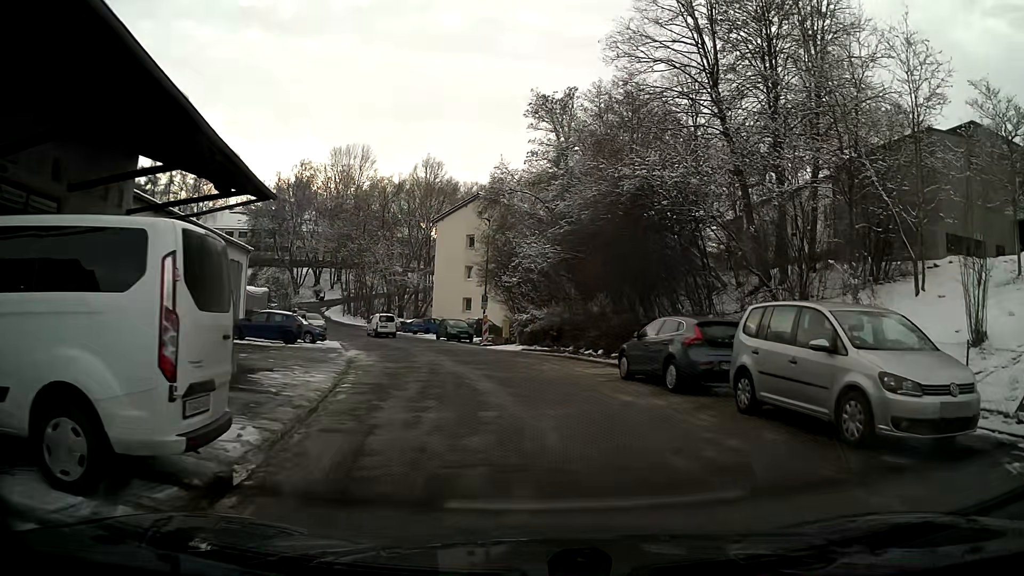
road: residential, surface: asphalt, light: Day
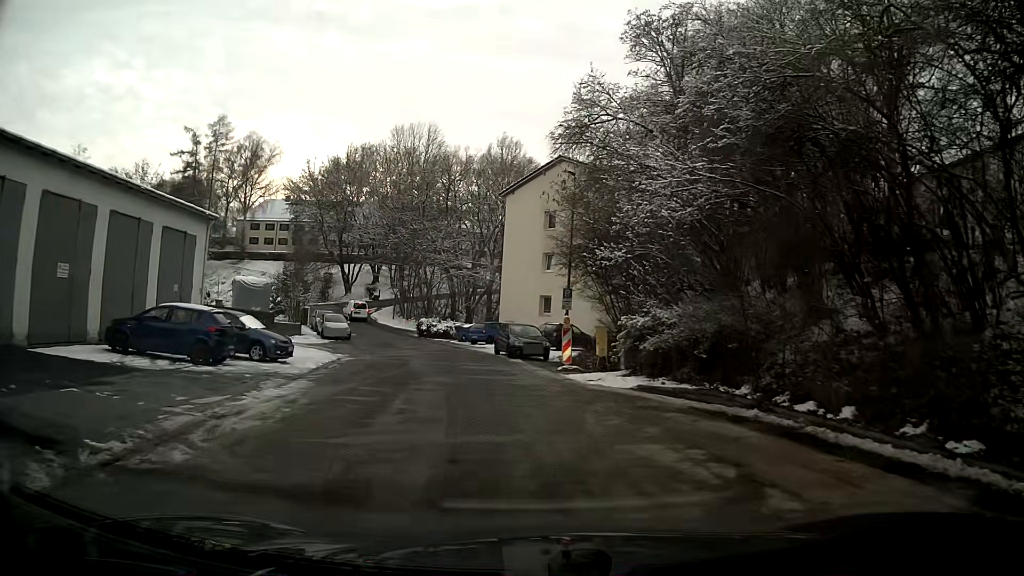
(-1.0, +15.5) m; -9°
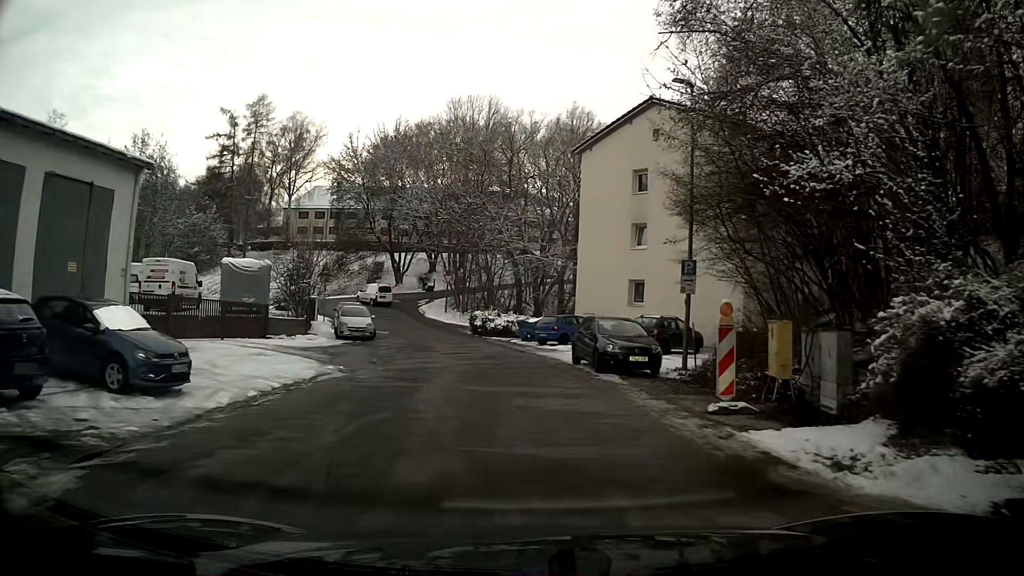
(-0.5, +10.8) m; -5°
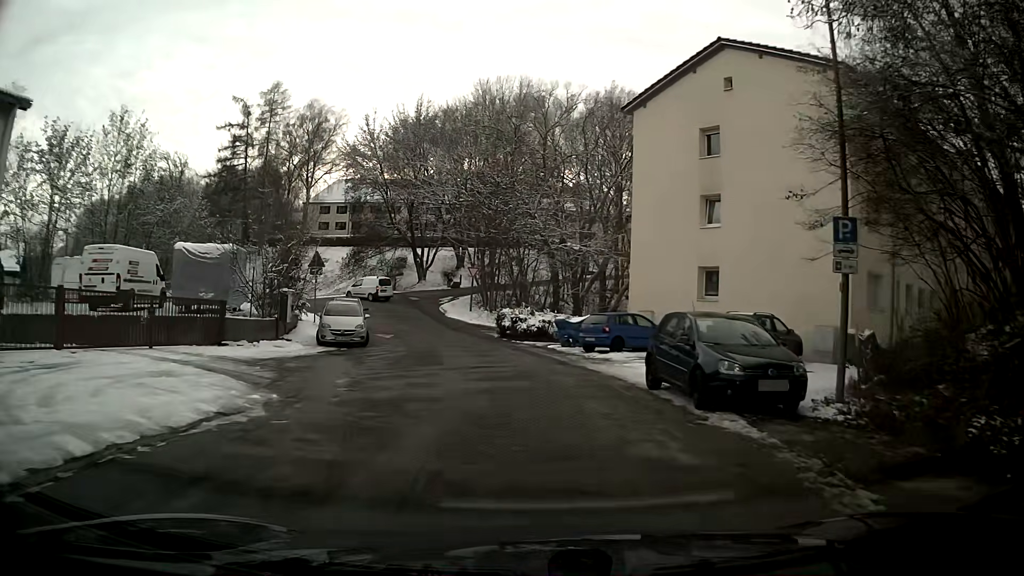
(-0.2, +7.6) m; -3°
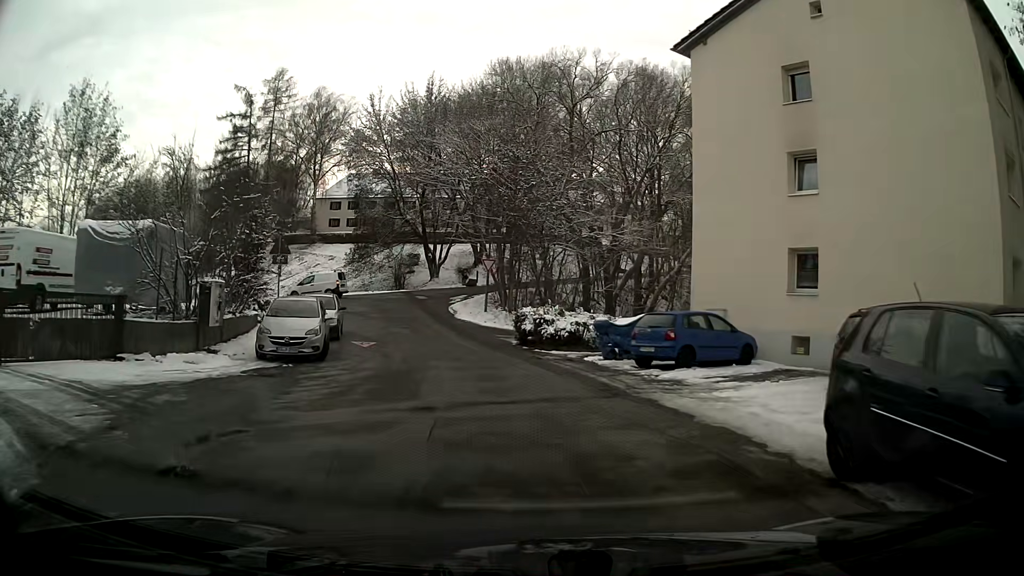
(-0.1, +7.3) m; -2°
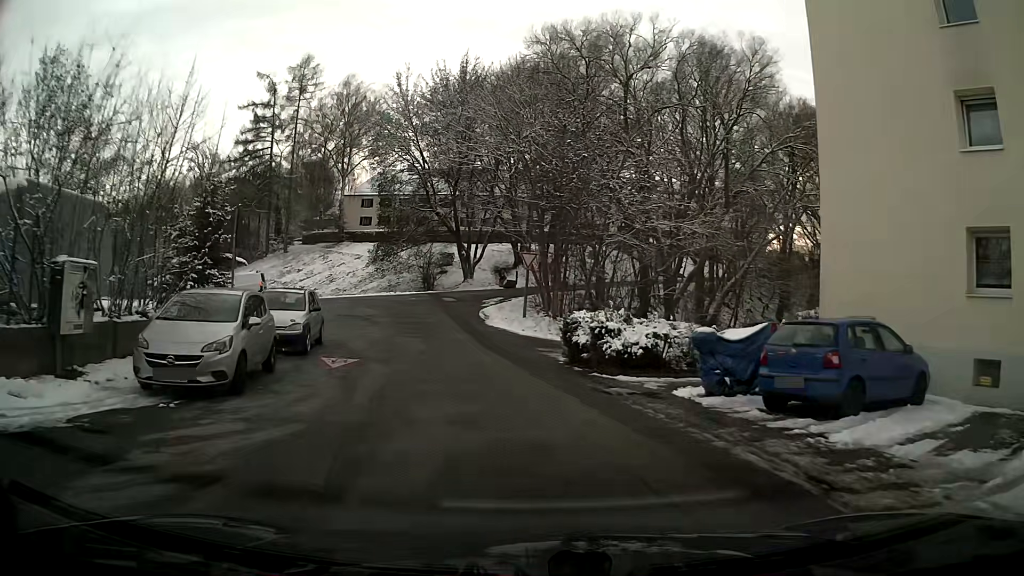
(-0.2, +7.0) m; -3°
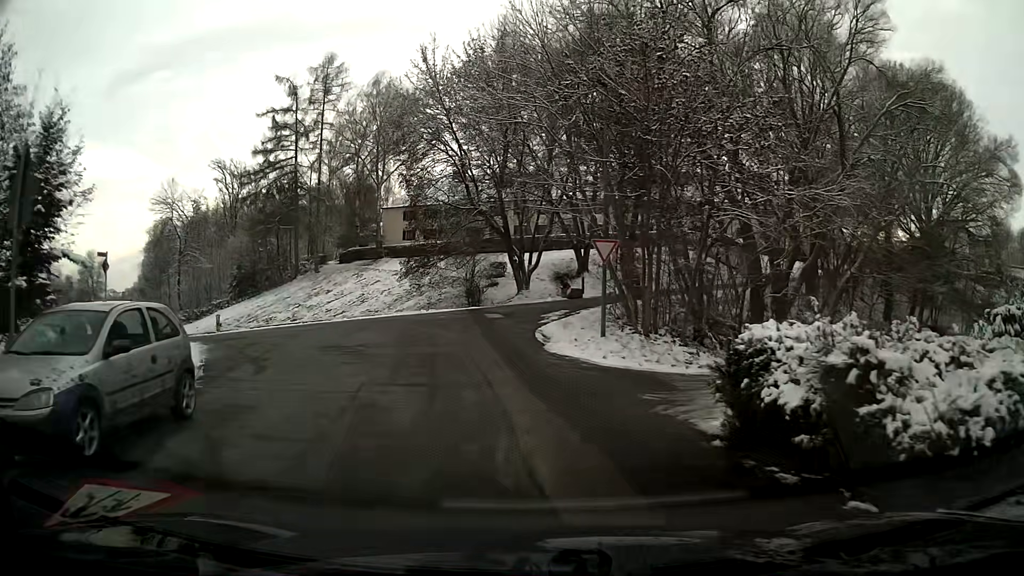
(-0.5, +10.1) m; -5°
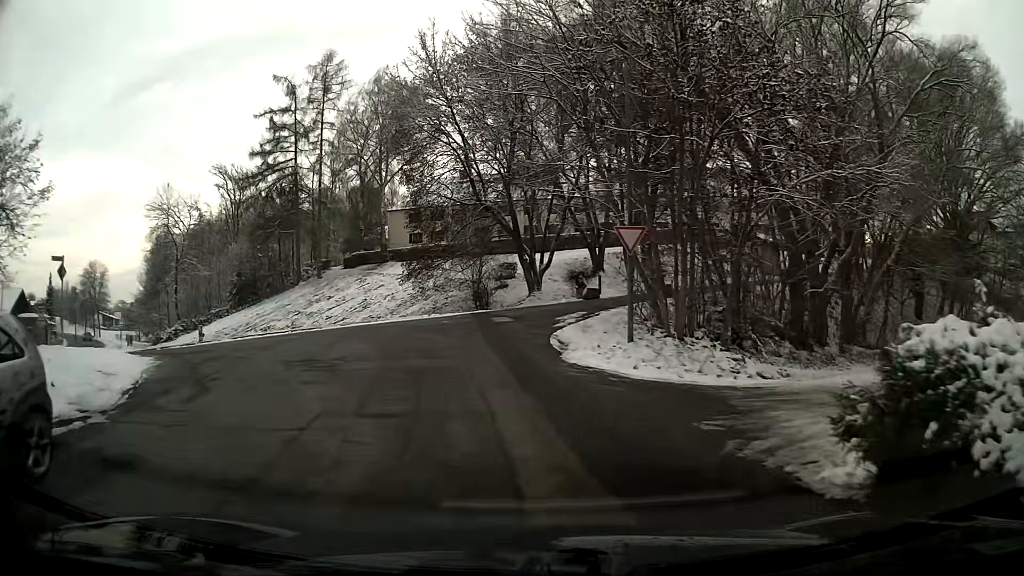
(0.0, +3.3) m; -1°
